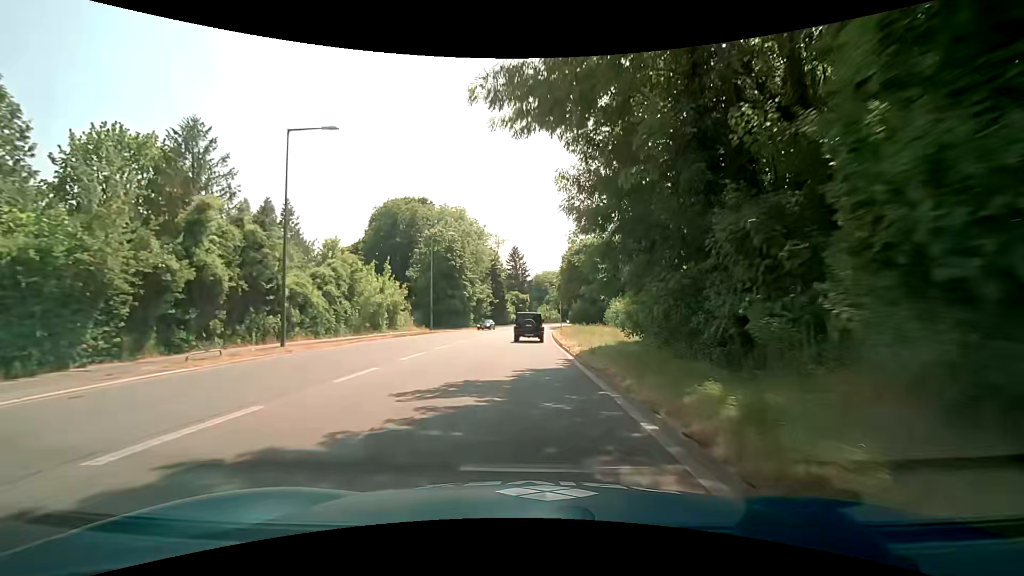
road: secondary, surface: asphalt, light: Day
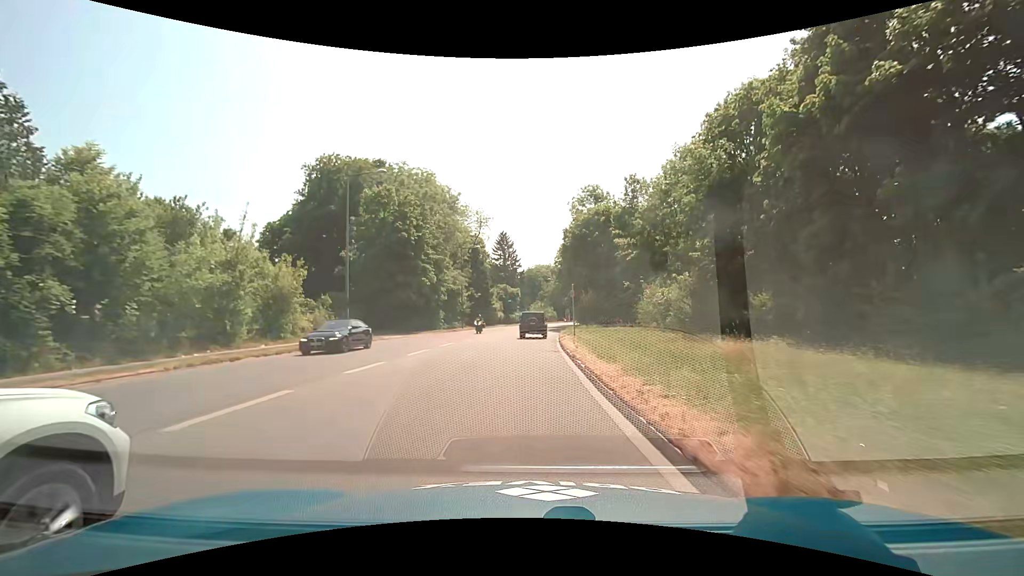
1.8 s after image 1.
(+0.3, +22.8) m; +2°
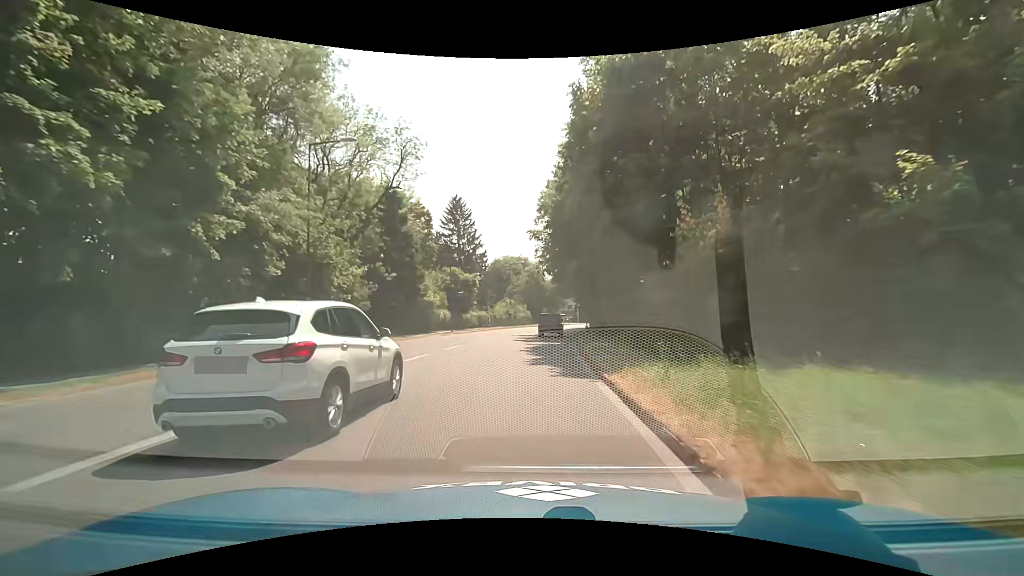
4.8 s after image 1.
(+0.2, +38.1) m; +3°
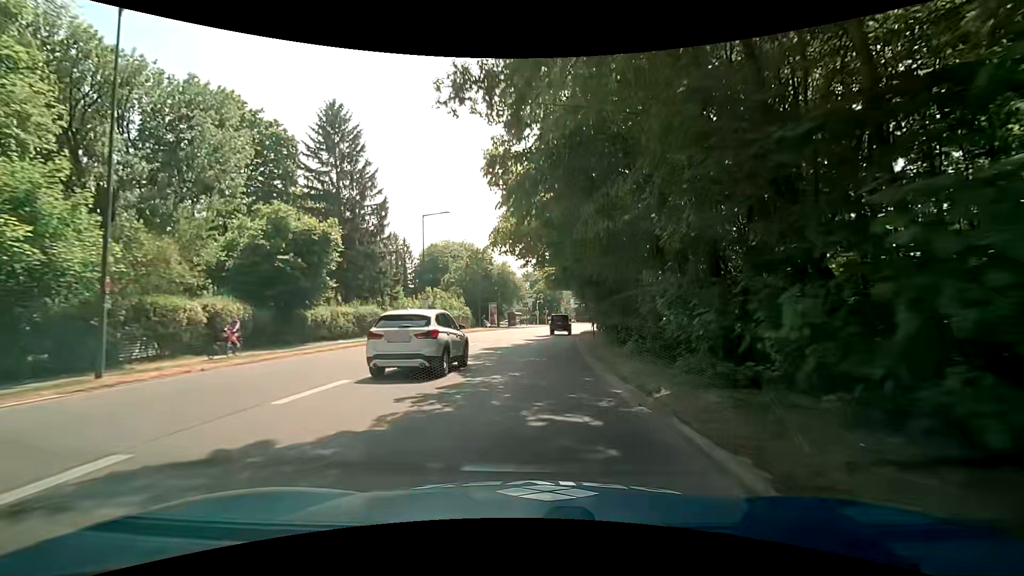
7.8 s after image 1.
(+1.4, +38.0) m; +5°
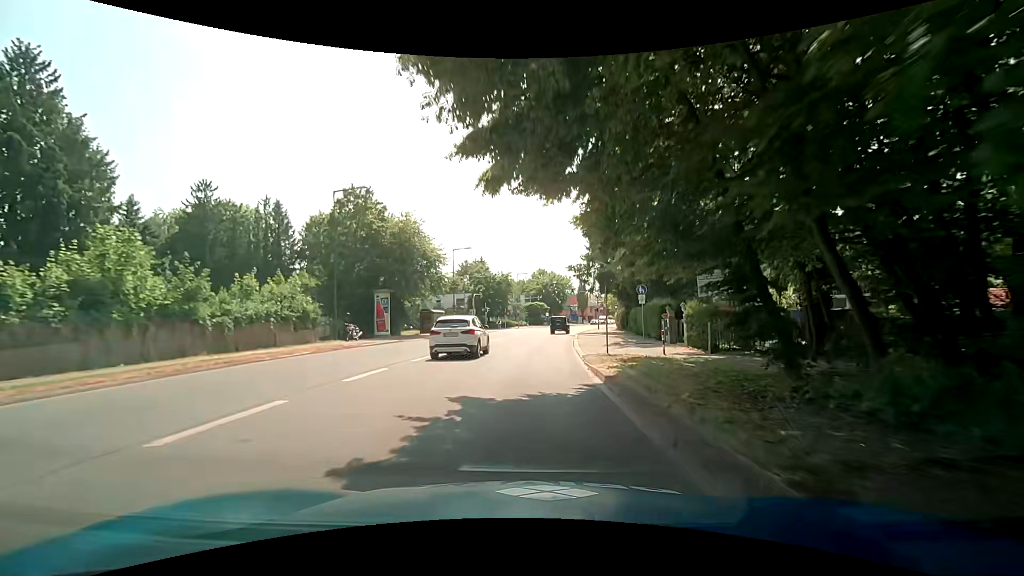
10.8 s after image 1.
(+2.1, +38.0) m; +6°
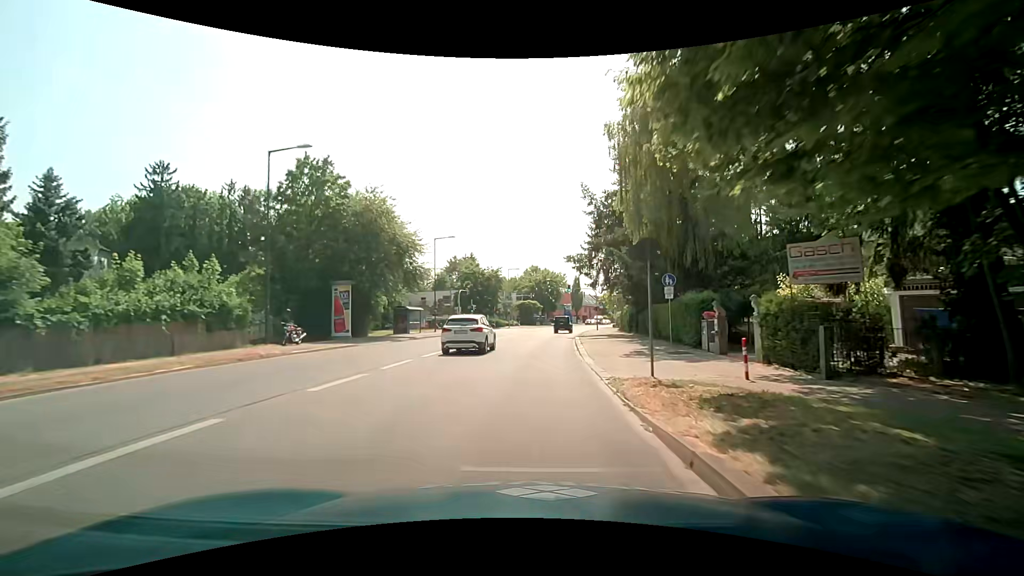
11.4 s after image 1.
(+0.1, +7.6) m; 0°
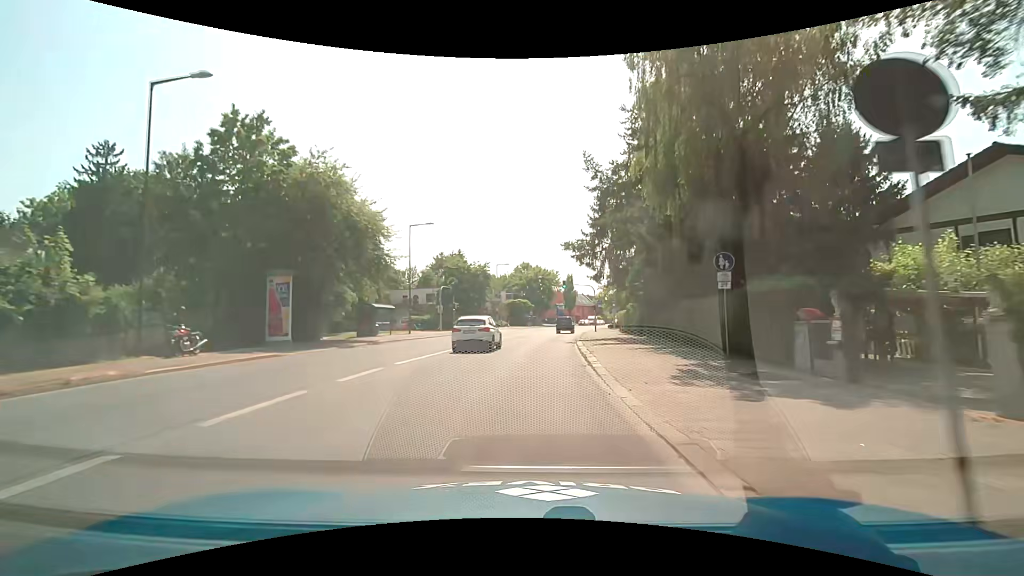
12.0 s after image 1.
(+0.2, +7.6) m; +2°
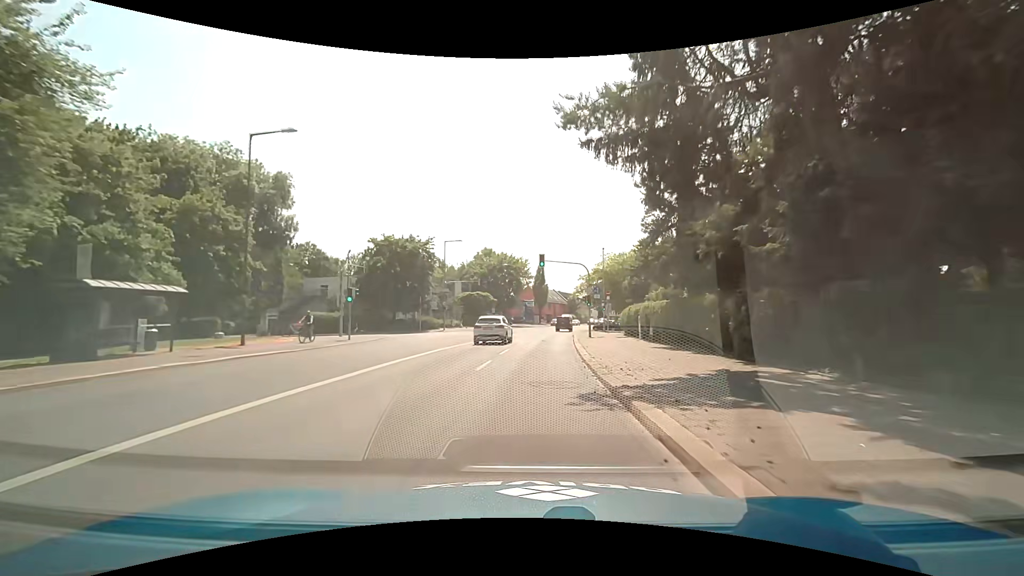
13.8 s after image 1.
(+0.7, +22.9) m; +4°
(0, +10) (+1, +20) (+1, +30) (+2, +40) (+3, +50) (+4, +60) (+6, +70) (+8, +80) (+10, +89) (+12, +99) m
